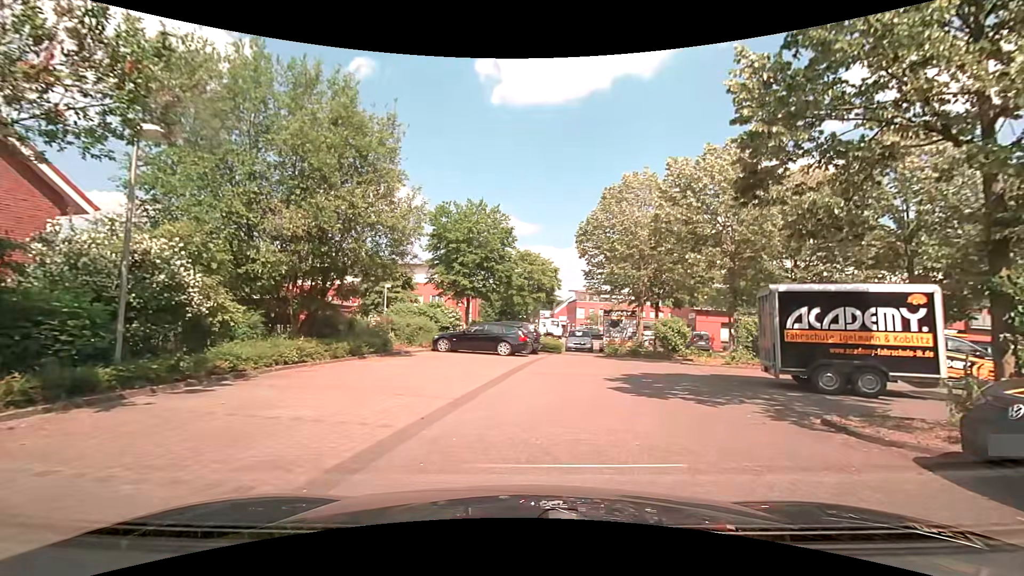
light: Day
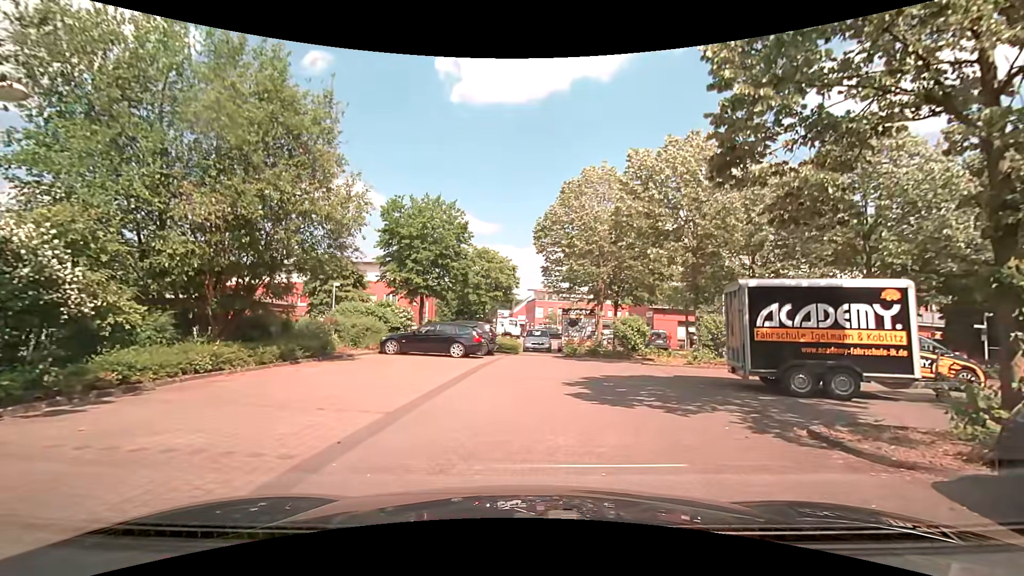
(0.0, +1.3) m; +5°
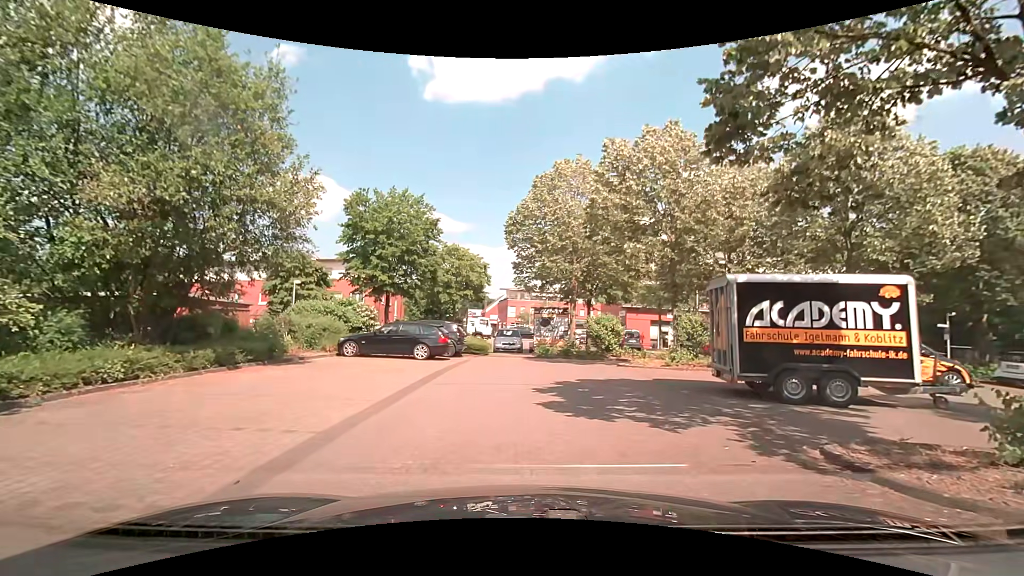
(0.0, +1.2) m; +3°
